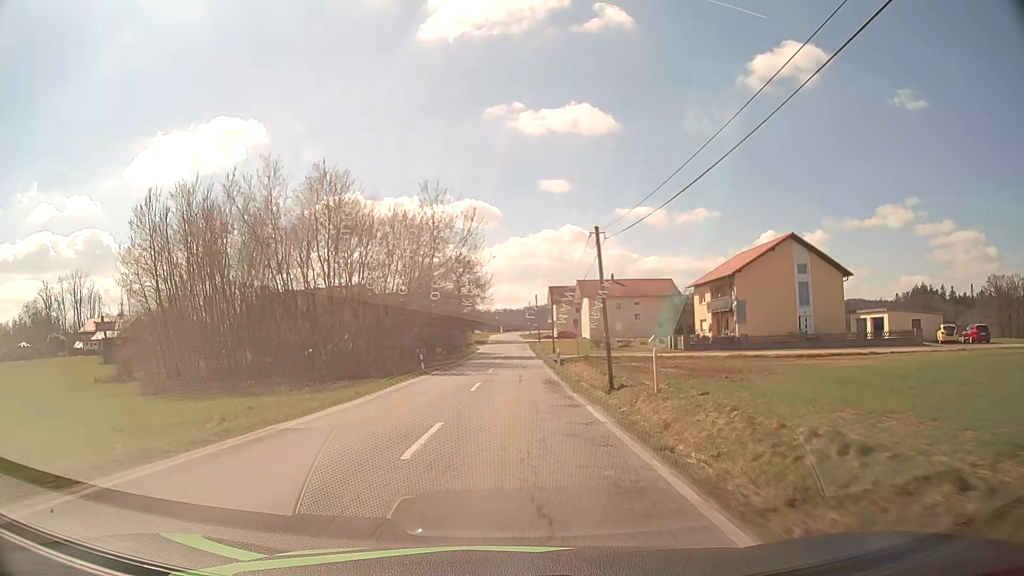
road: tertiary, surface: asphalt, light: Day
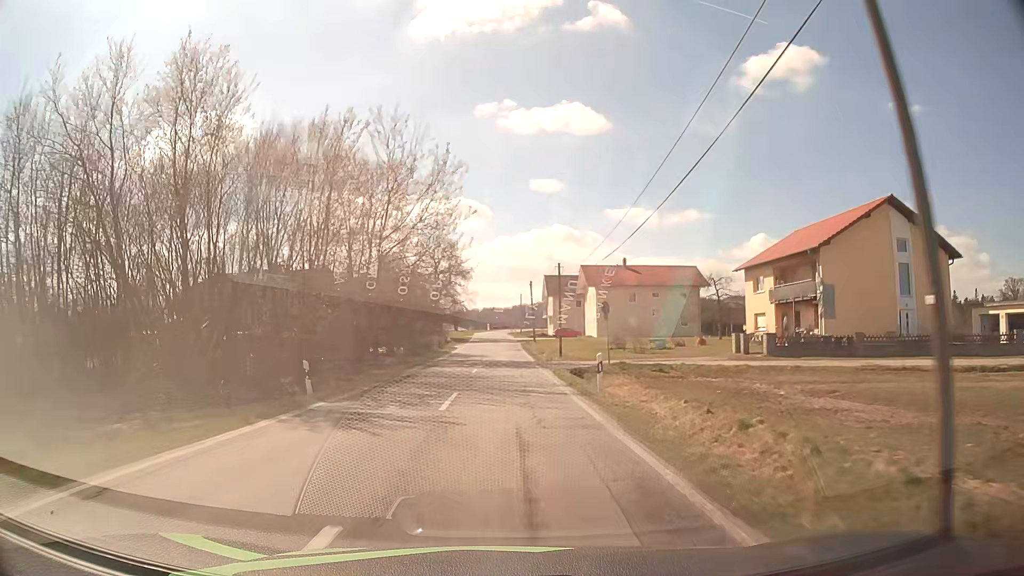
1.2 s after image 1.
(+0.2, +19.3) m; +1°
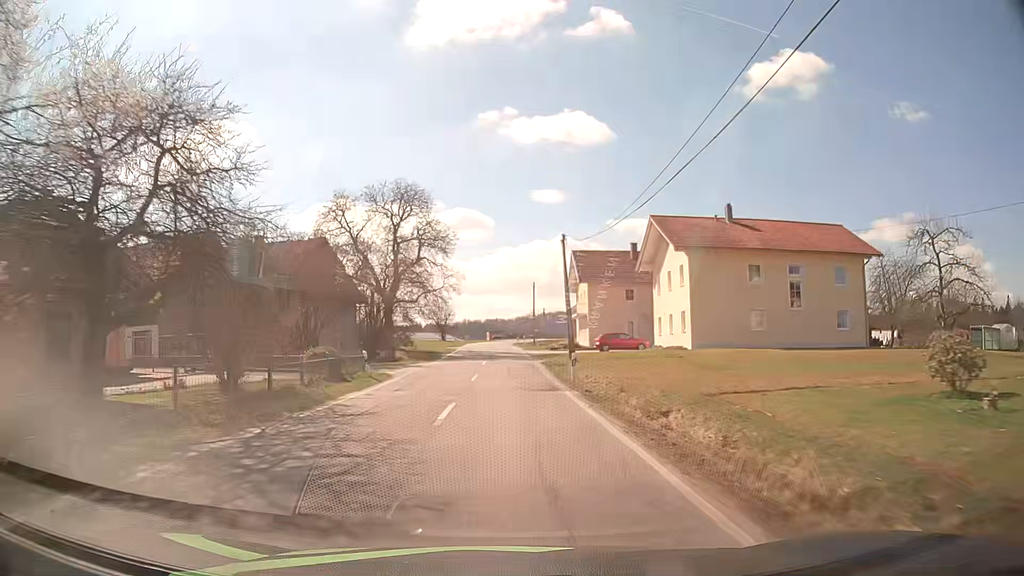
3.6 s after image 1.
(-0.3, +38.6) m; 0°
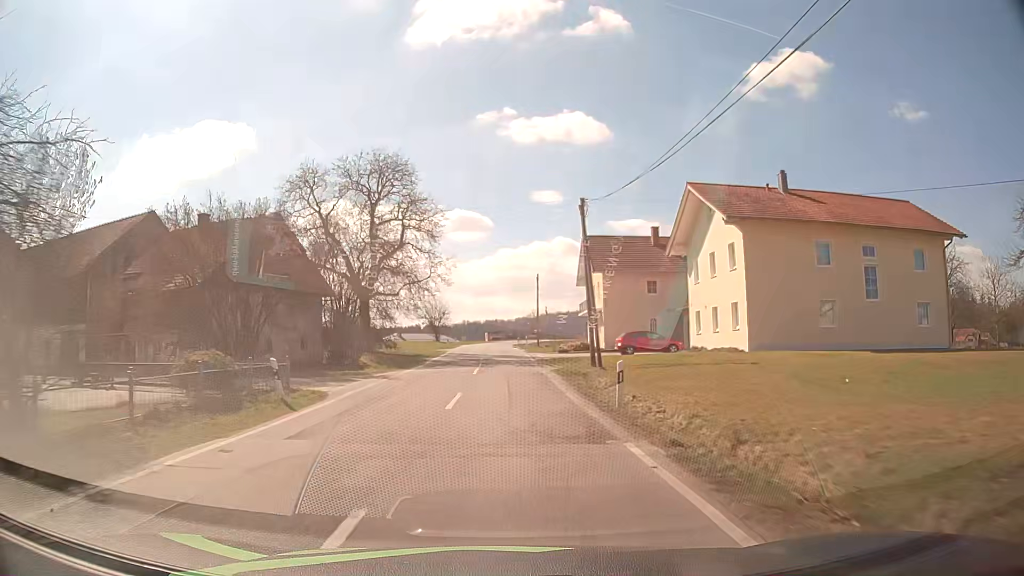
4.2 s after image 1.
(0.0, +9.6) m; 0°
(0, +10) (0, +20) (0, +30) (0, +40) (0, +50) (0, +60) (-1, +70) (-1, +80) (-1, +90) (0, +100) m
